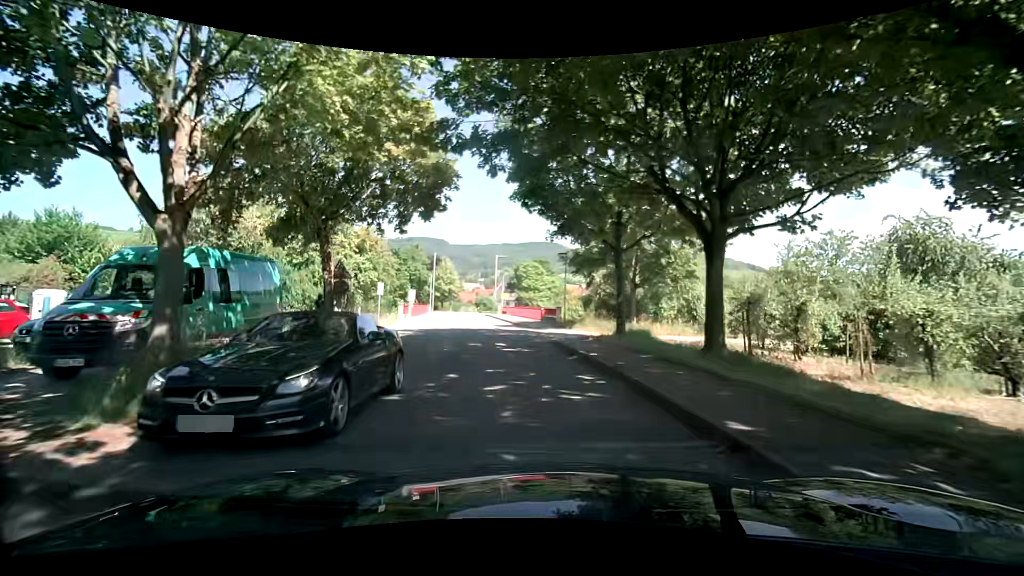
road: unclassified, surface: asphalt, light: Day
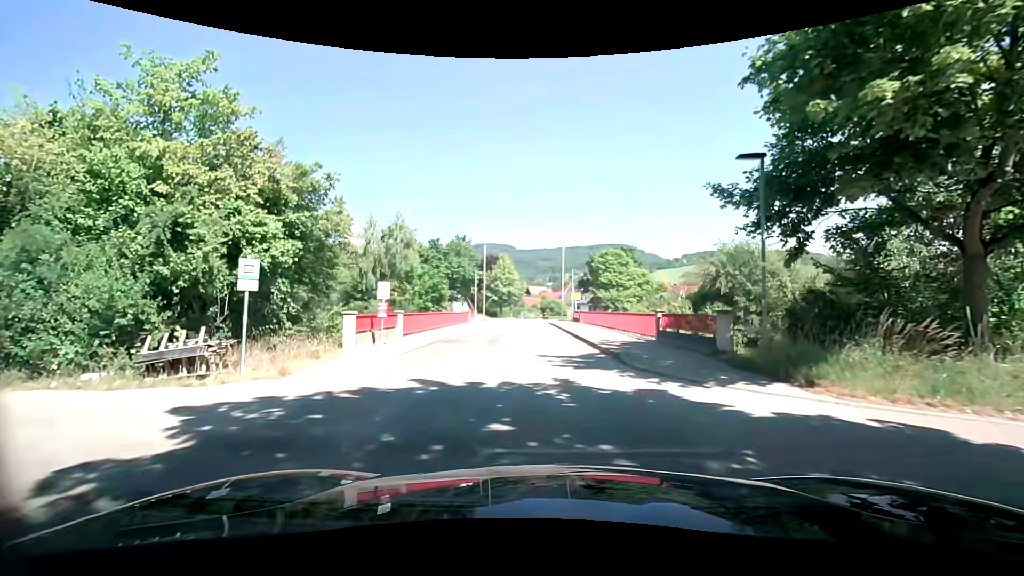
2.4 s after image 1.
(-1.6, +18.8) m; -8°
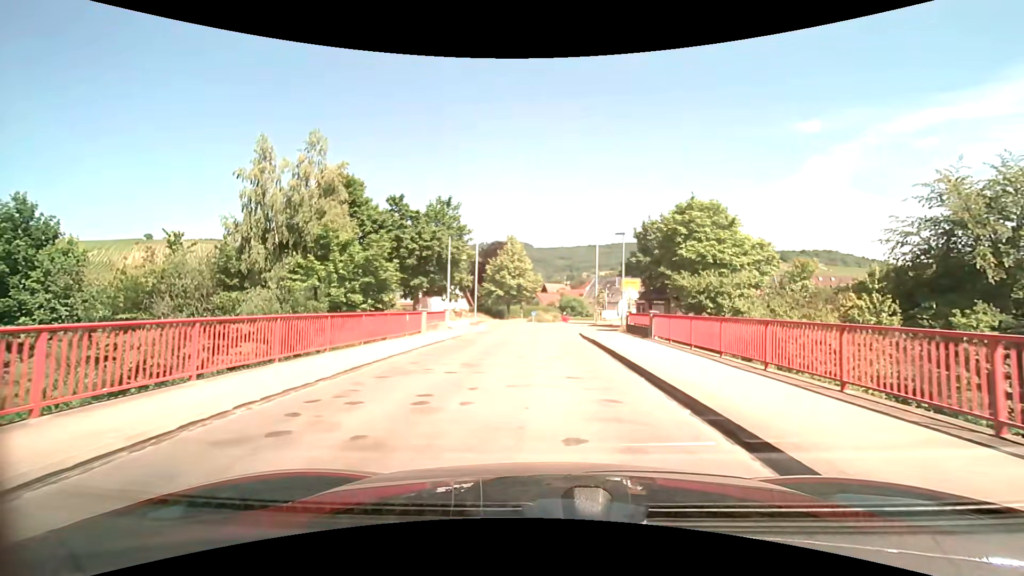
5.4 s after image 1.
(-0.6, +23.4) m; -3°
